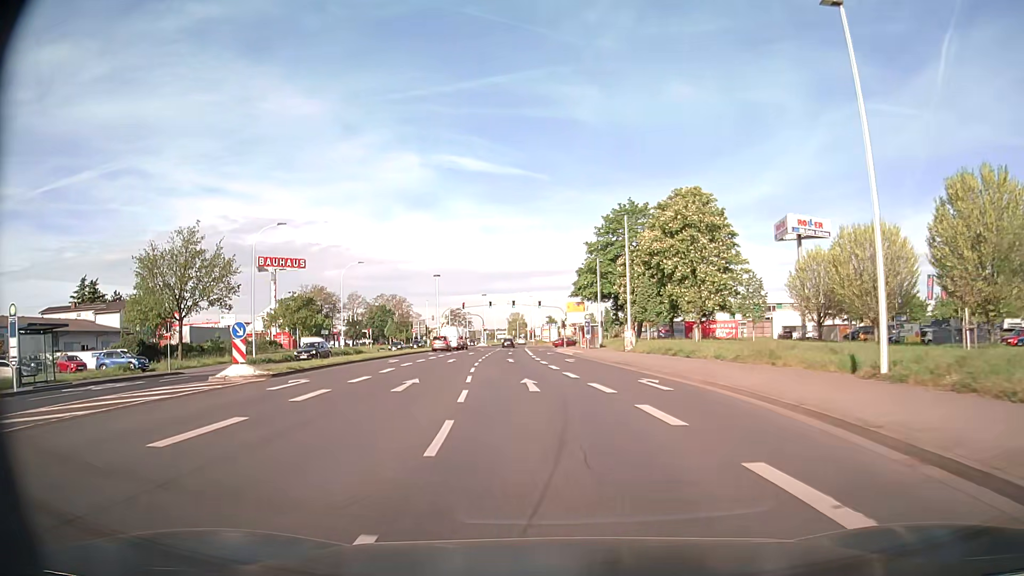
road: secondary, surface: asphalt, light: Day
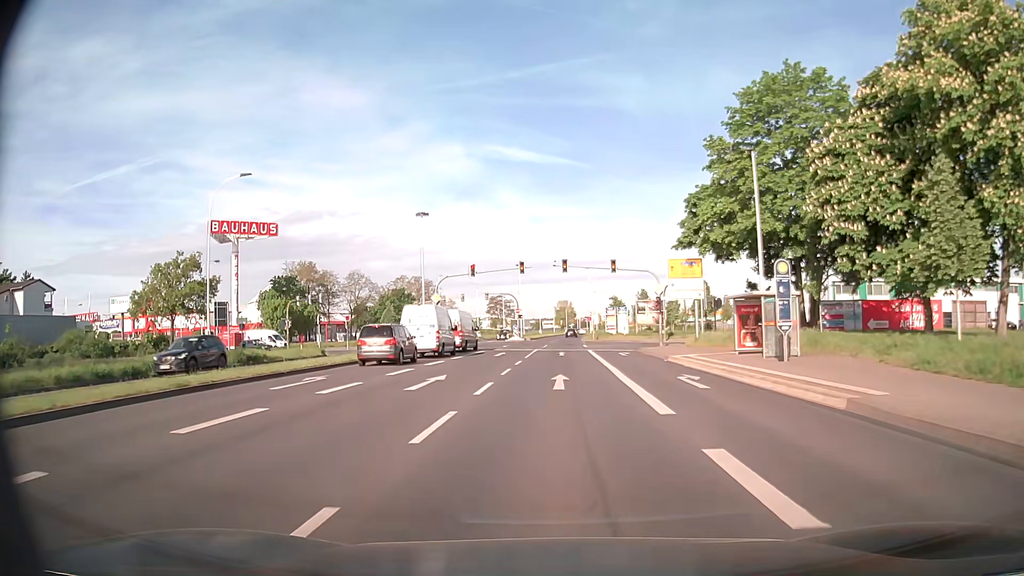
(-2.5, +41.2) m; -4°
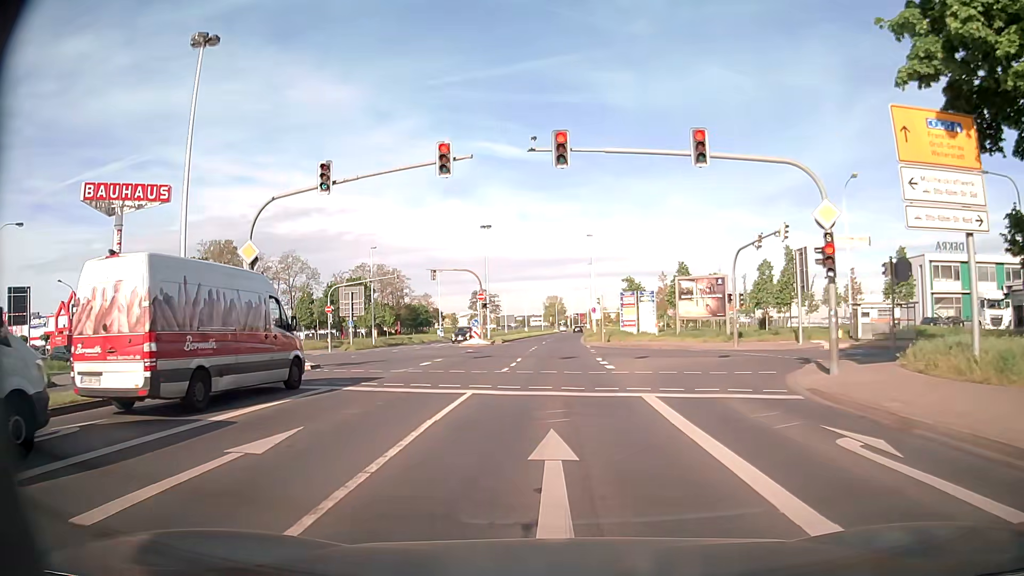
(+0.3, +30.5) m; 0°
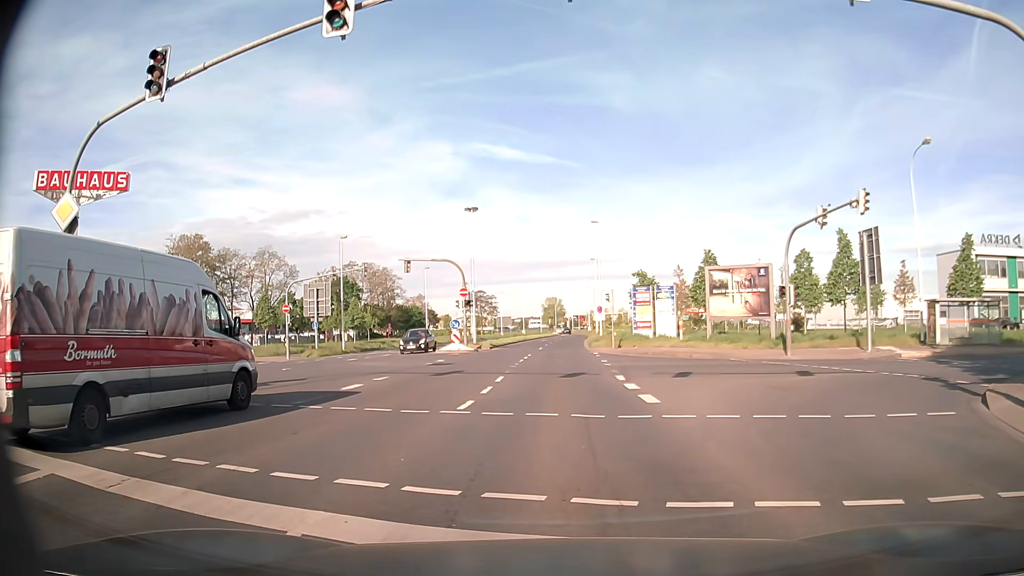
(+0.1, +8.8) m; -2°
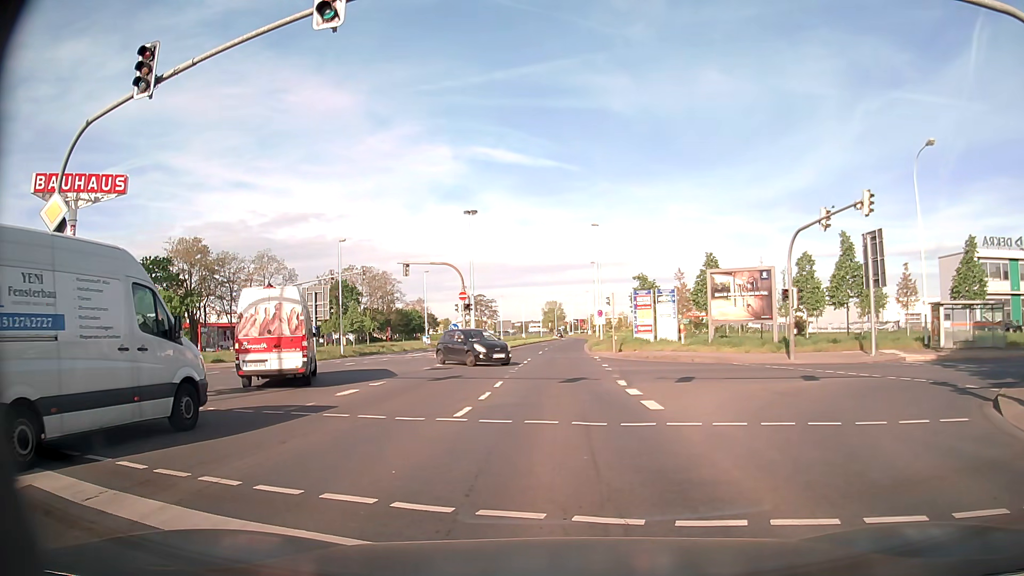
(0.0, +0.5) m; 0°
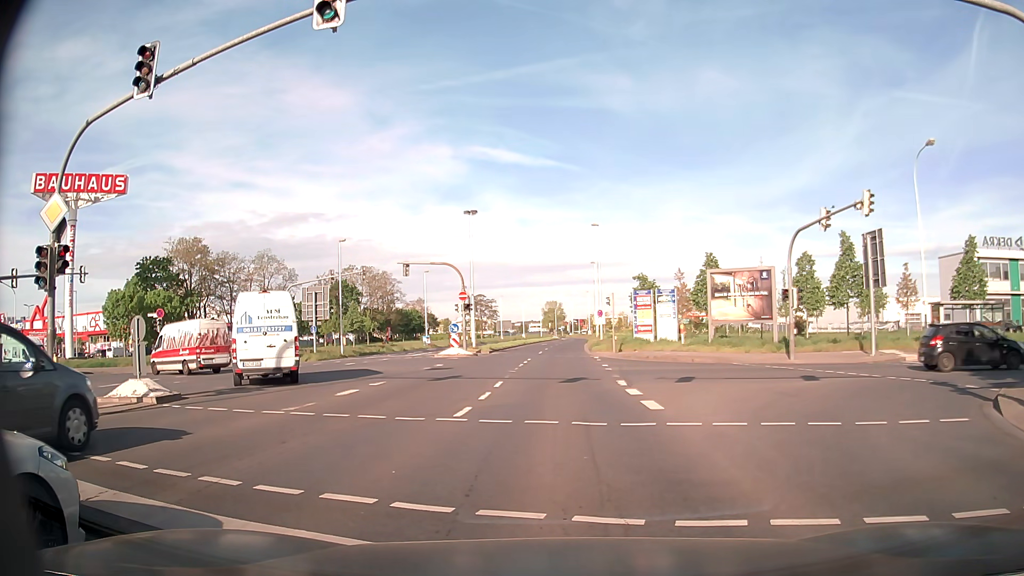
(0.0, 0.0) m; 0°
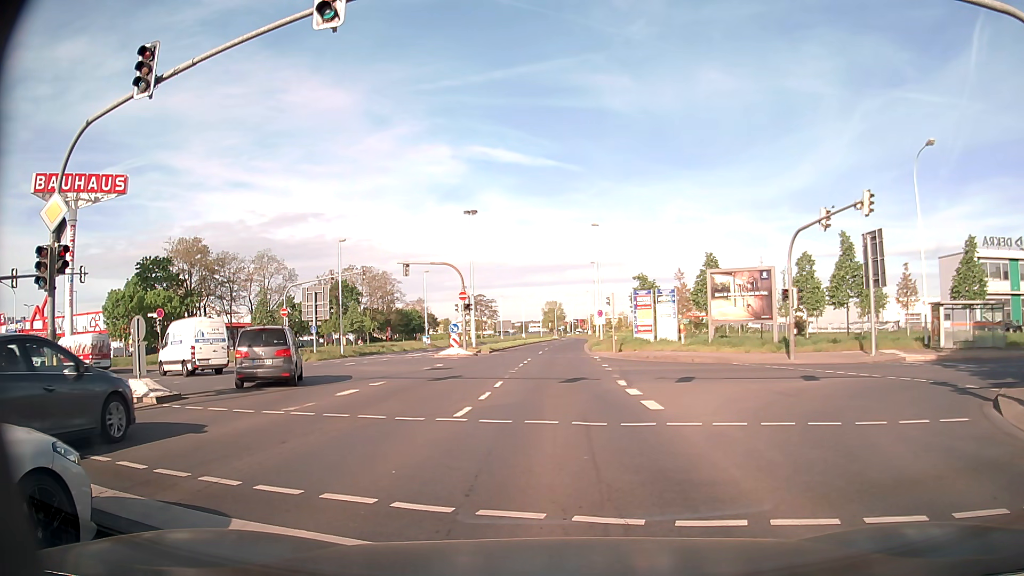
(0.0, 0.0) m; 0°
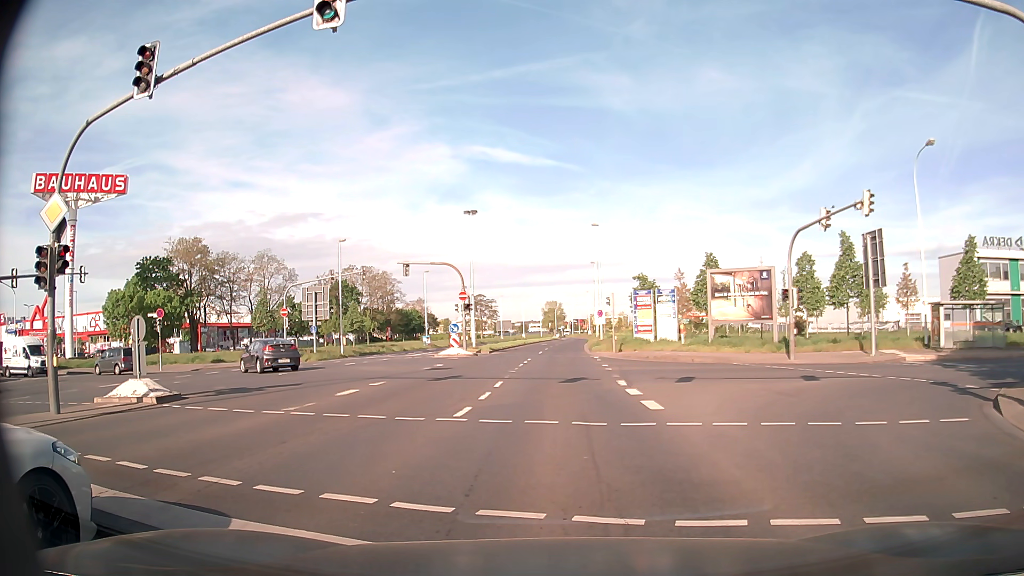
(0.0, 0.0) m; 0°
